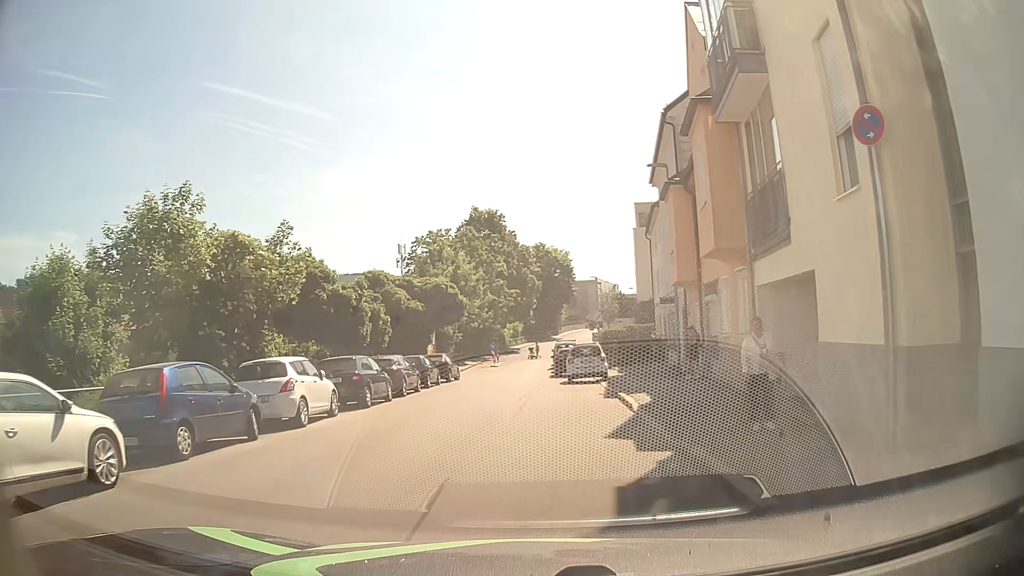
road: residential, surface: asphalt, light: Day
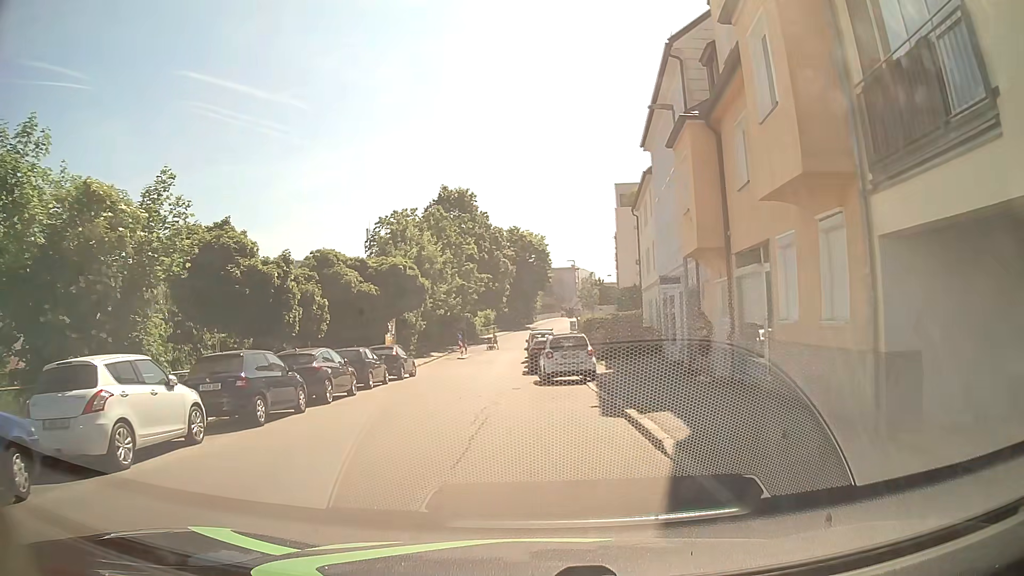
(0.0, +5.8) m; +1°
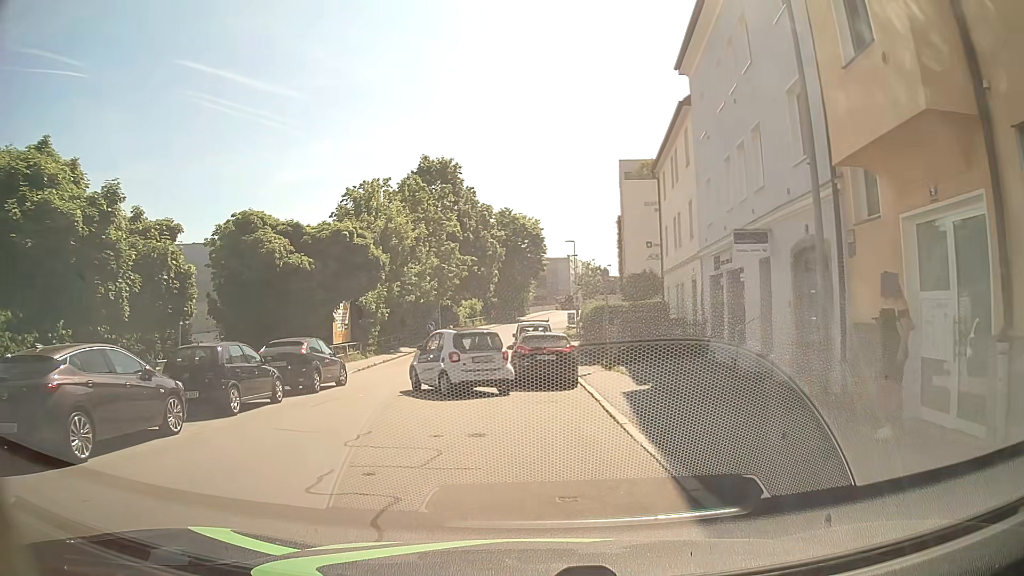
(+0.2, +10.0) m; +3°
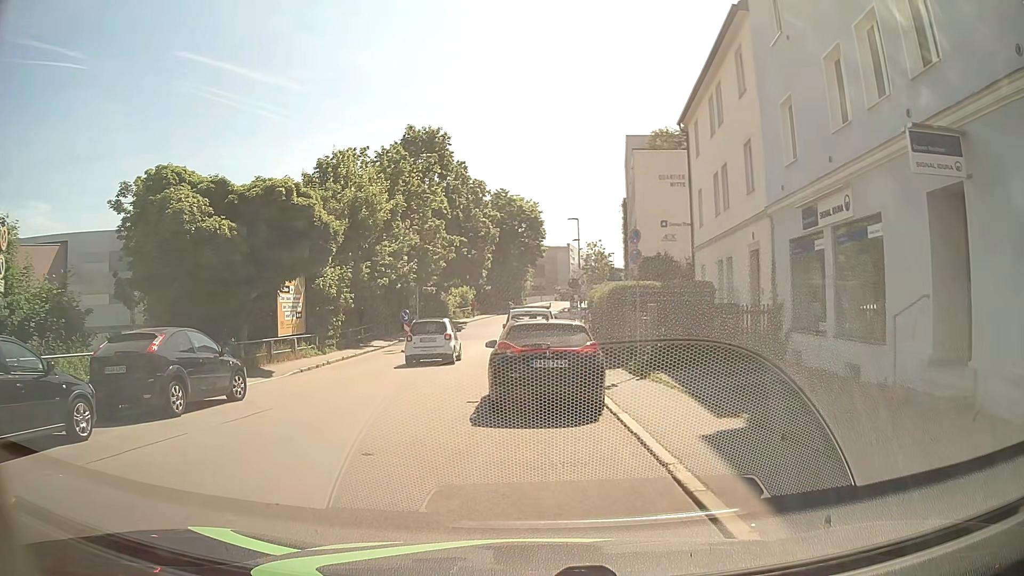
(-0.3, +7.2) m; -1°
